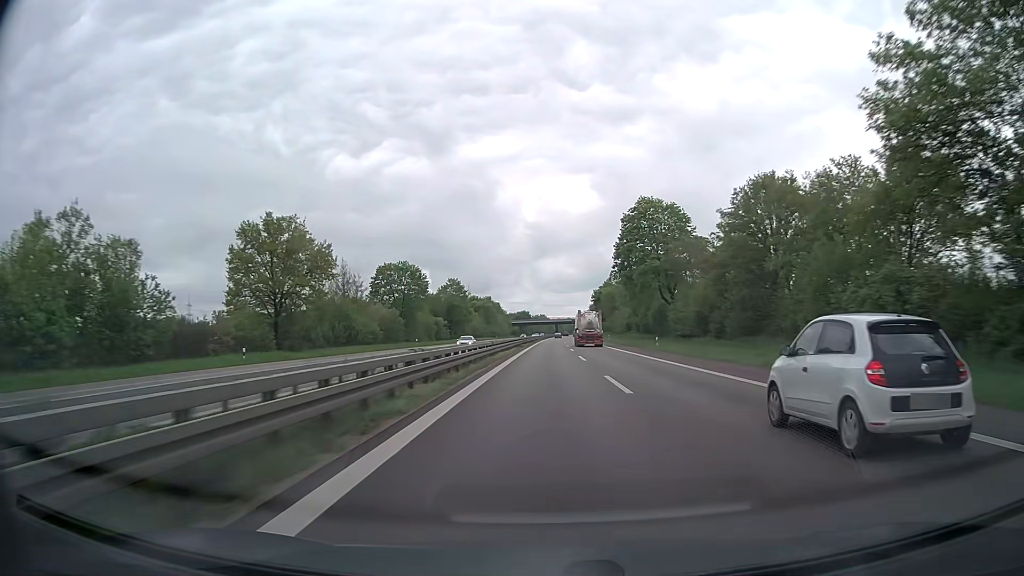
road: trunk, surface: asphalt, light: Day
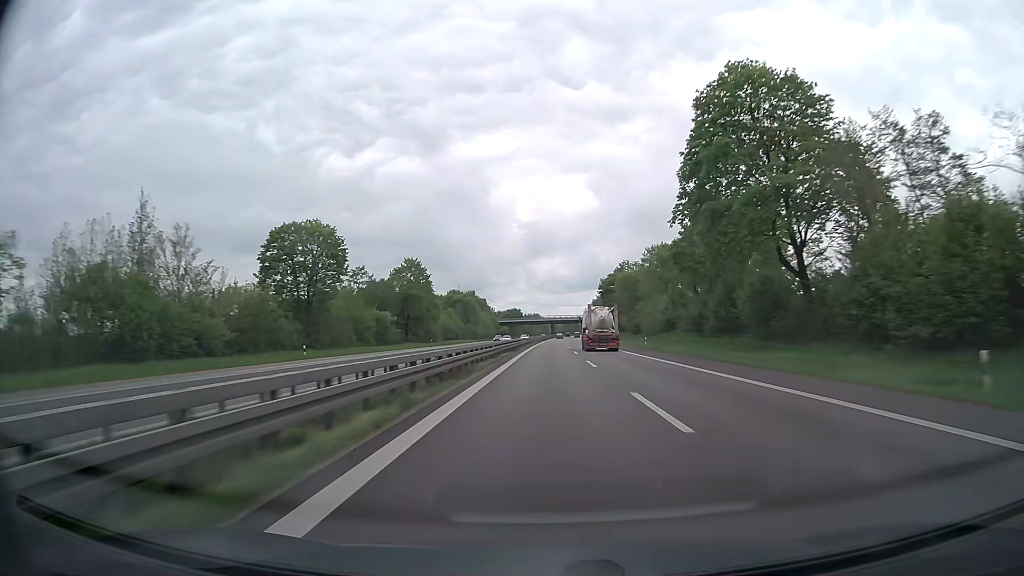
(+0.2, +42.0) m; +1°
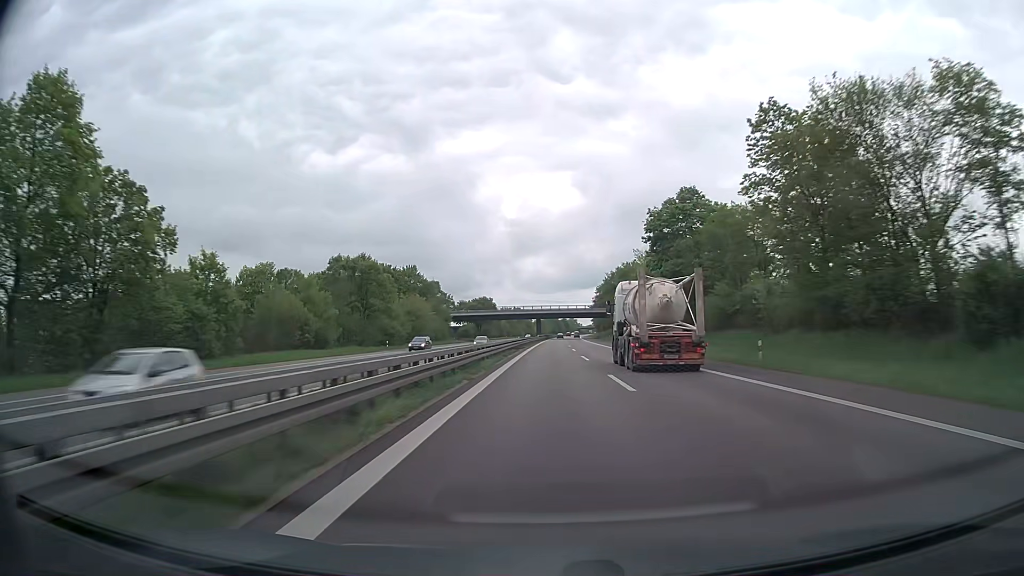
(+0.8, +83.8) m; +1°
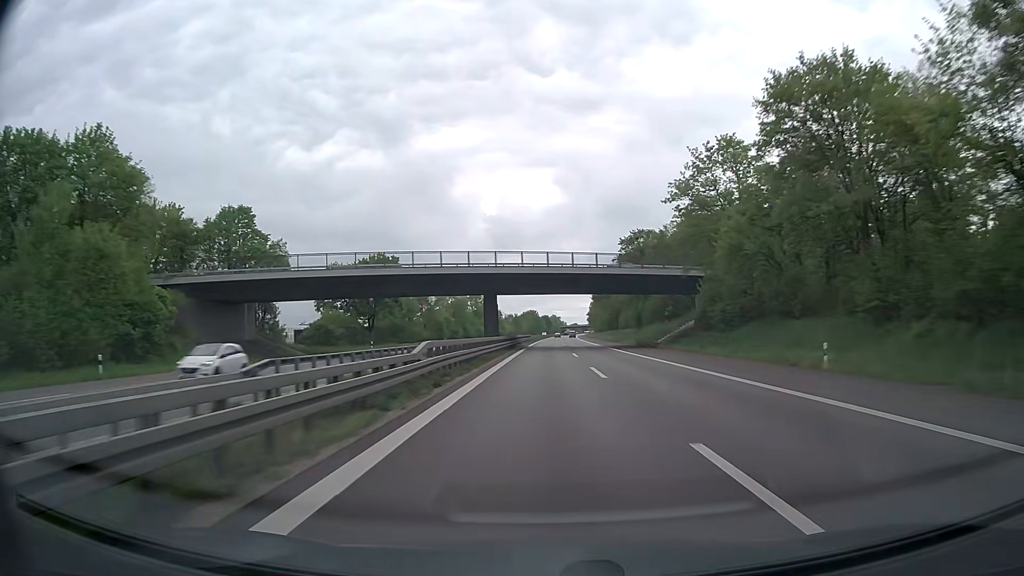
(+1.7, +104.1) m; +2°
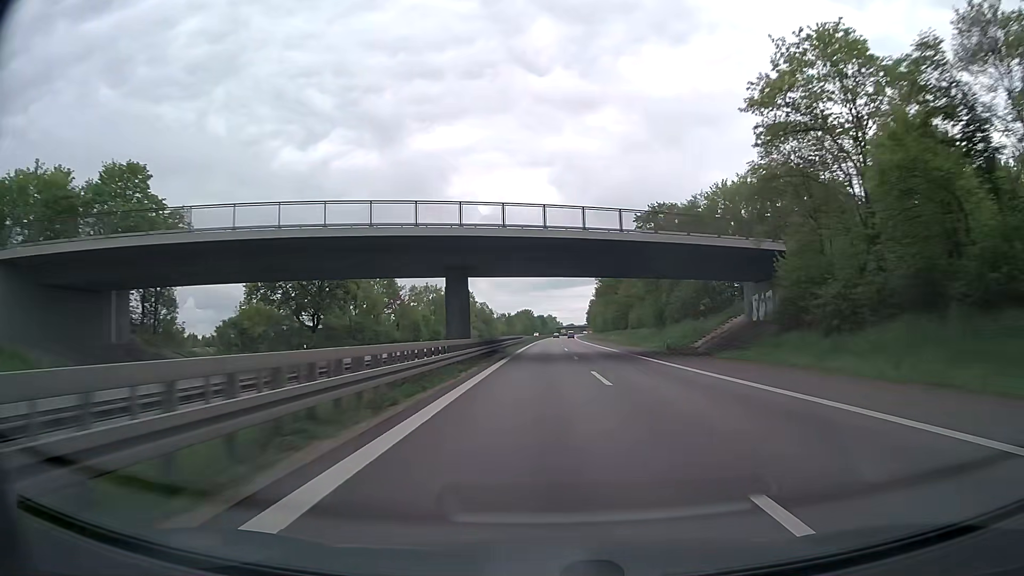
(+0.1, +20.7) m; 0°
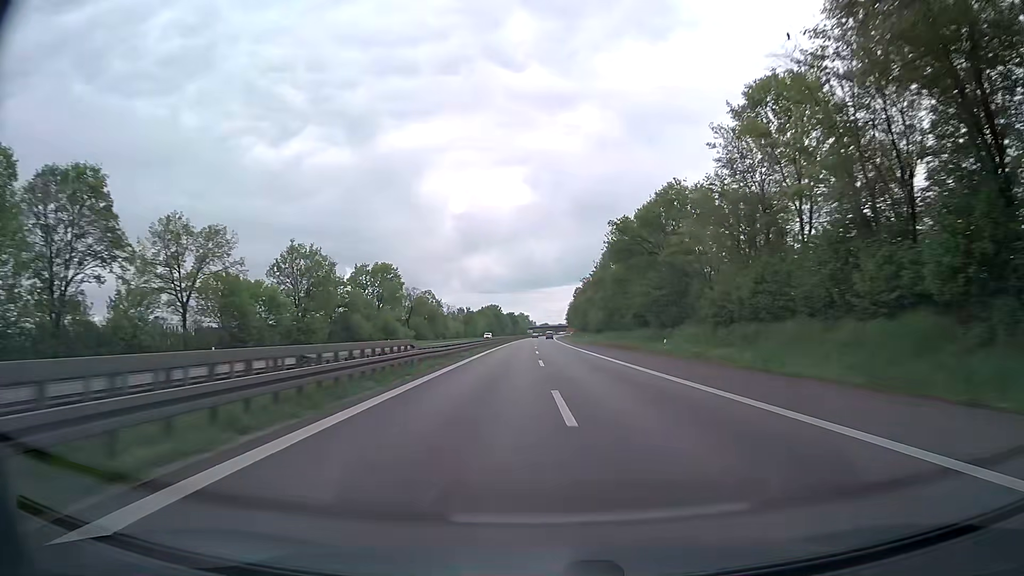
(+1.1, +61.9) m; +2°
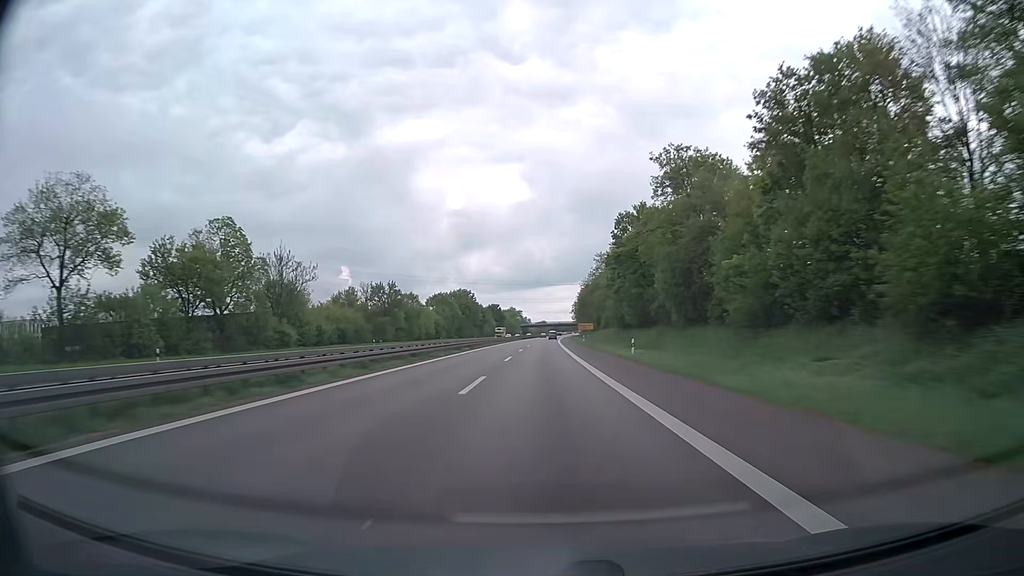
(+1.1, +103.4) m; 0°
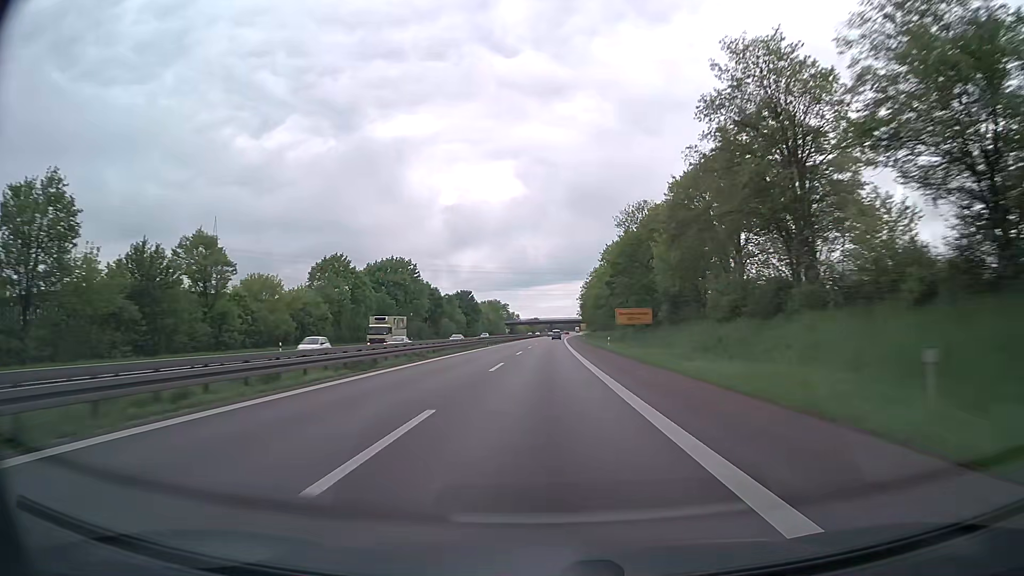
(+0.4, +81.7) m; 0°
(0, +10) (0, +20) (0, +30) (0, +40) (0, +50) (+1, +60) (+1, +70) (+1, +80) (+1, +90) (+2, +100) m
